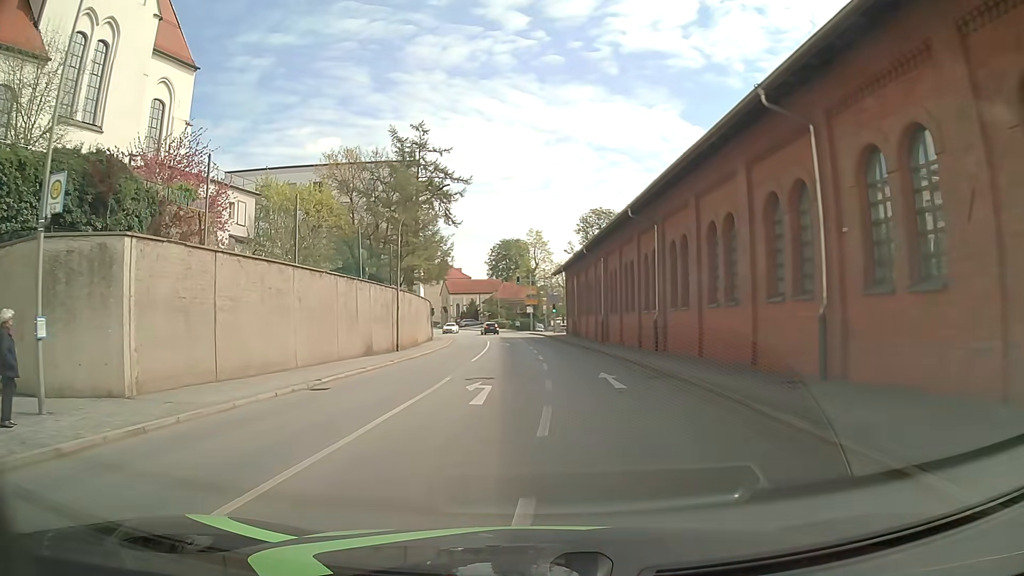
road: tertiary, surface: asphalt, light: Day
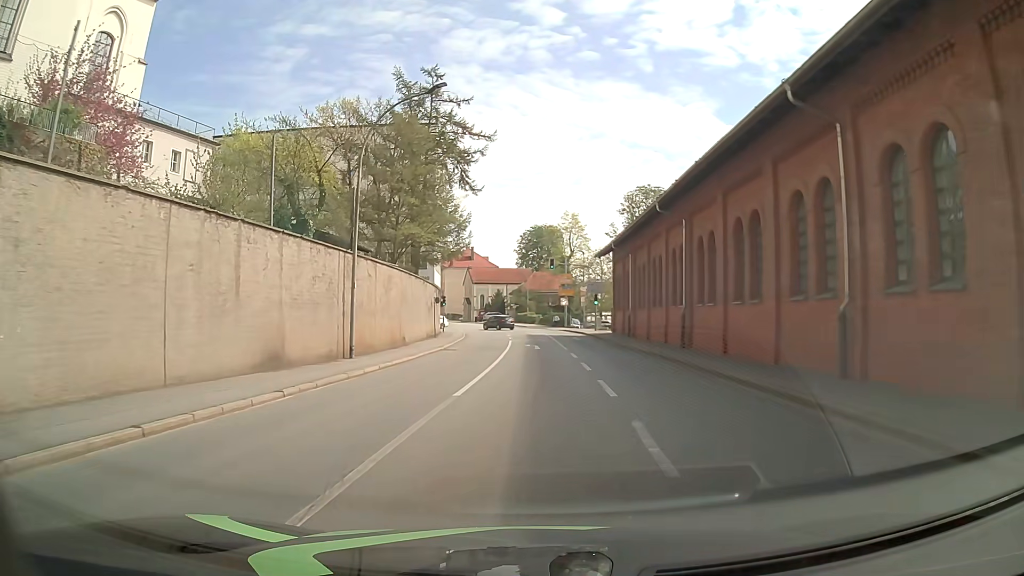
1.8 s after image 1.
(-0.6, +14.8) m; -4°
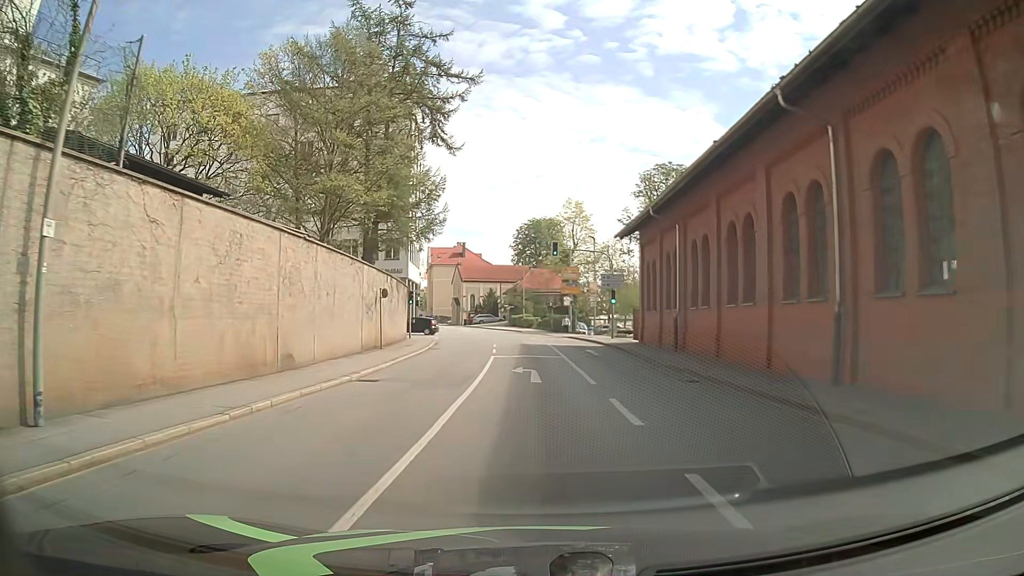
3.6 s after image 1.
(+0.2, +14.7) m; +2°
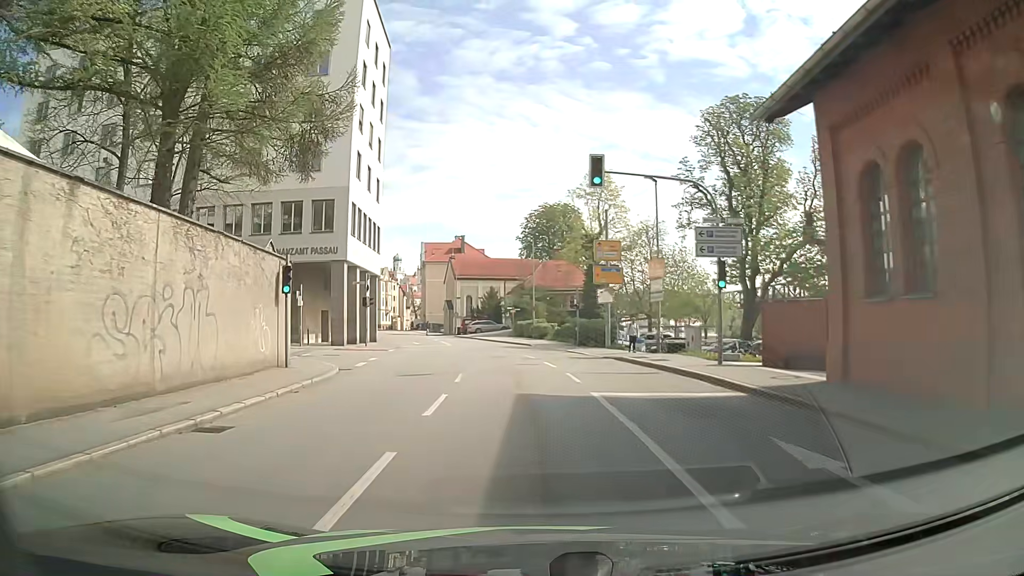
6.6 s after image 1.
(-0.3, +24.0) m; -1°
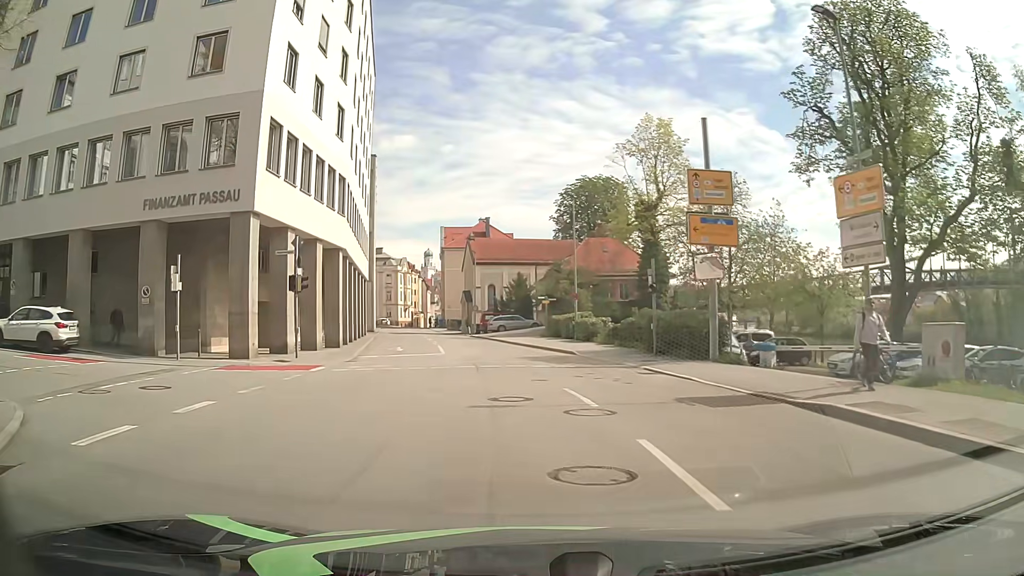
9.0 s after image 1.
(-0.4, +17.2) m; -2°
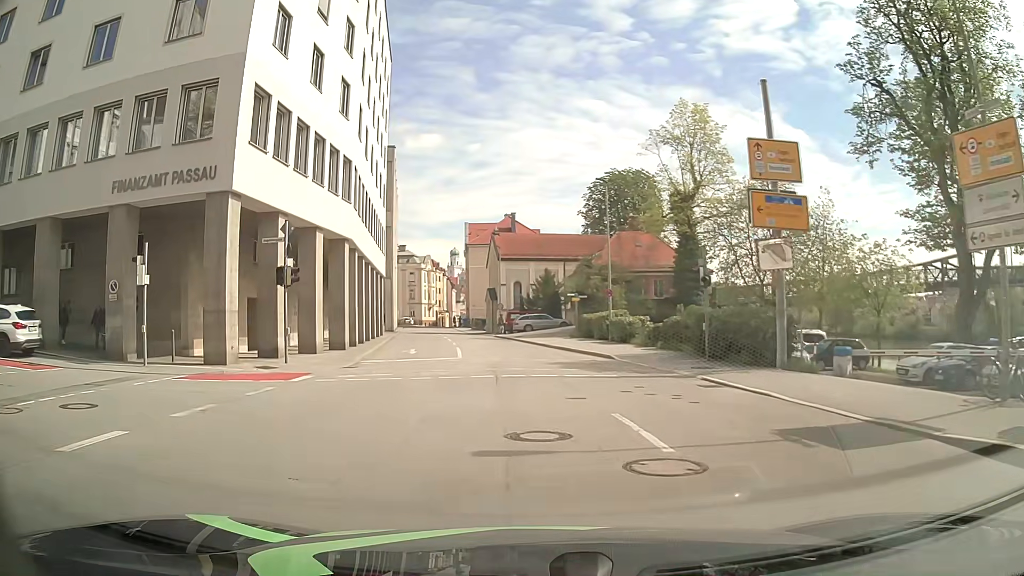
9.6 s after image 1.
(-0.1, +3.8) m; -3°
